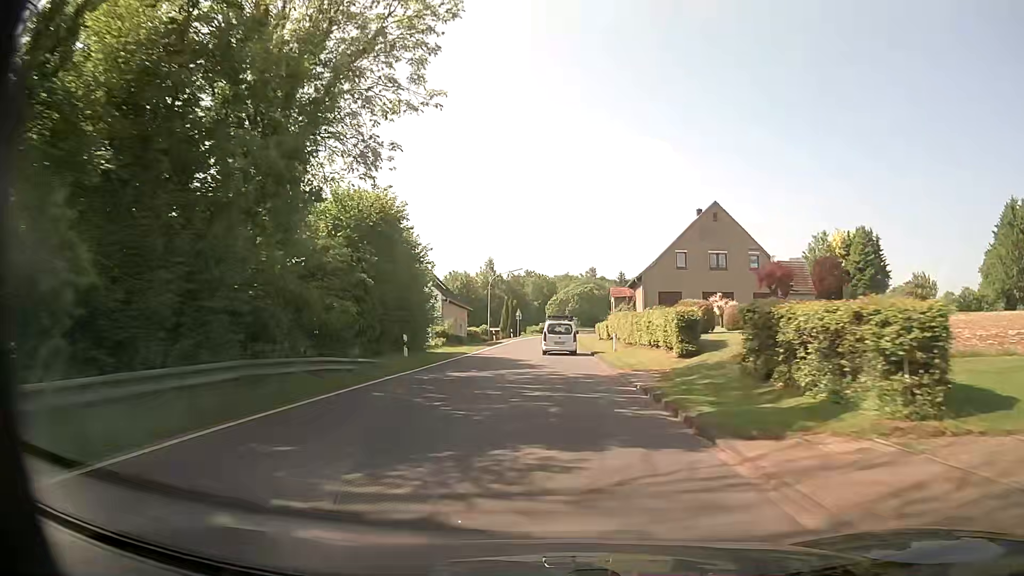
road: tertiary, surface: asphalt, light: Day
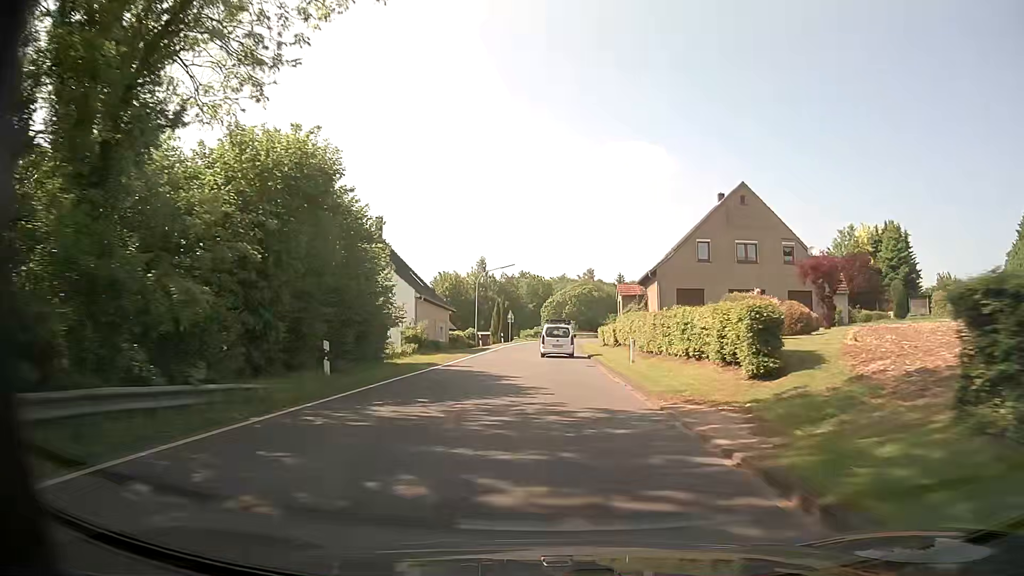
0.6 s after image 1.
(+0.1, +8.6) m; +1°
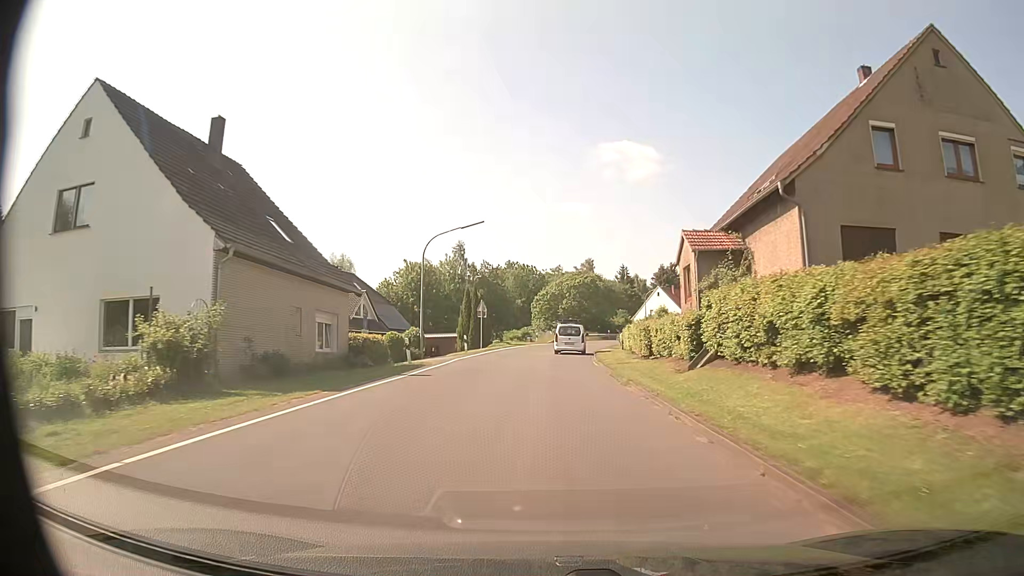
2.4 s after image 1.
(+0.1, +24.9) m; 0°
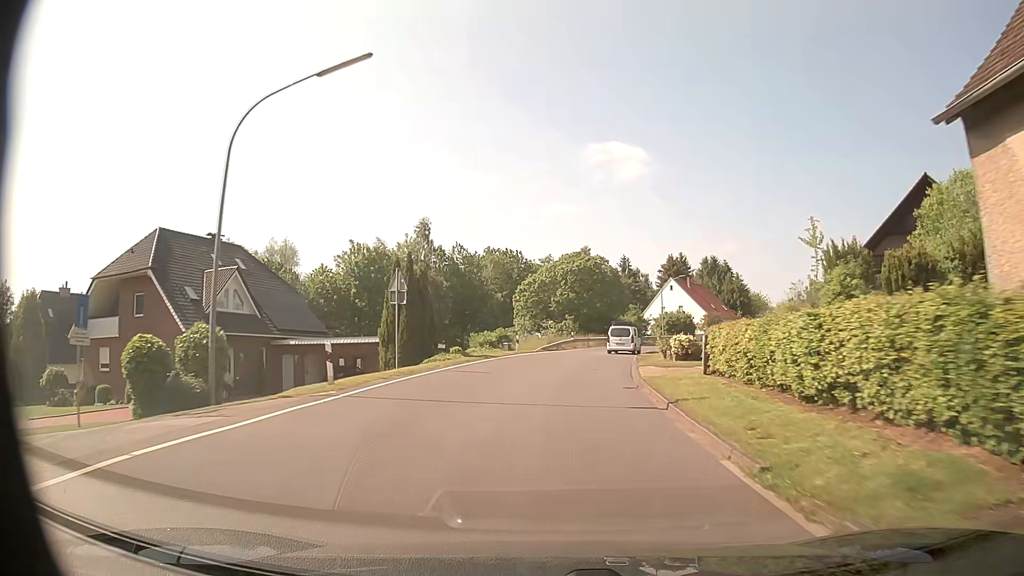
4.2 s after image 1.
(+0.1, +24.2) m; +1°
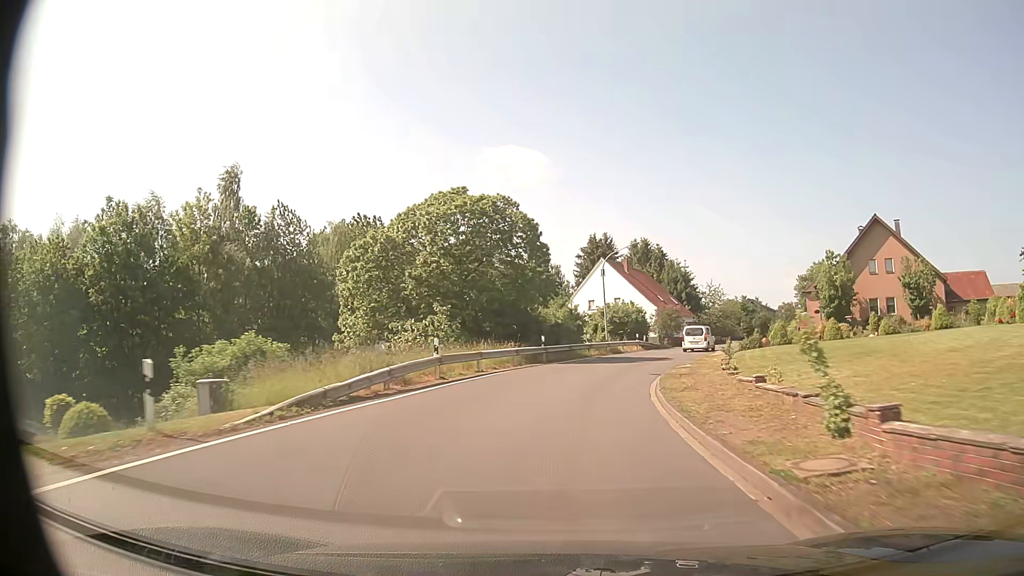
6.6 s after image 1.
(+1.9, +32.4) m; +8°
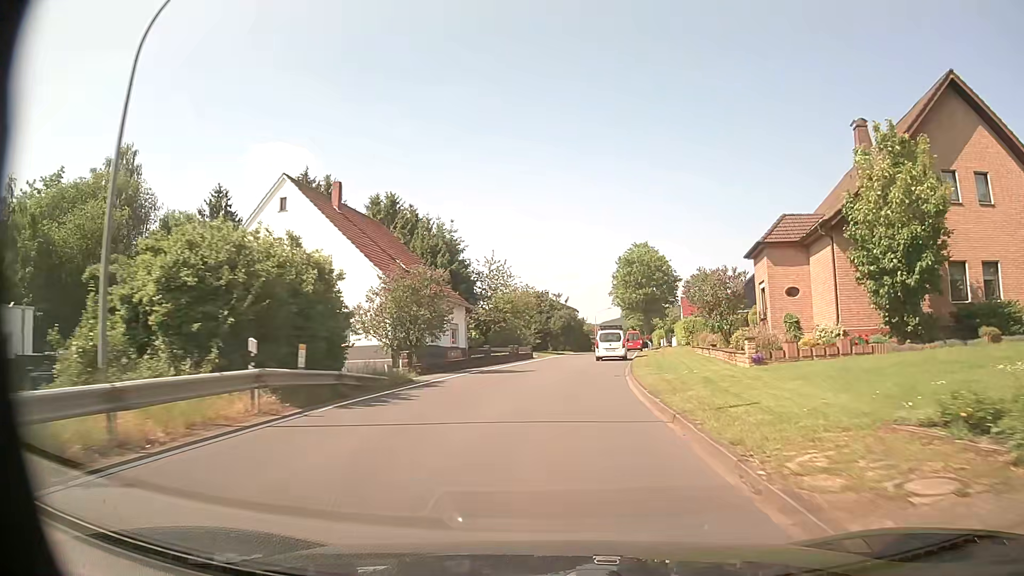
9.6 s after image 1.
(+7.1, +39.9) m; +20°
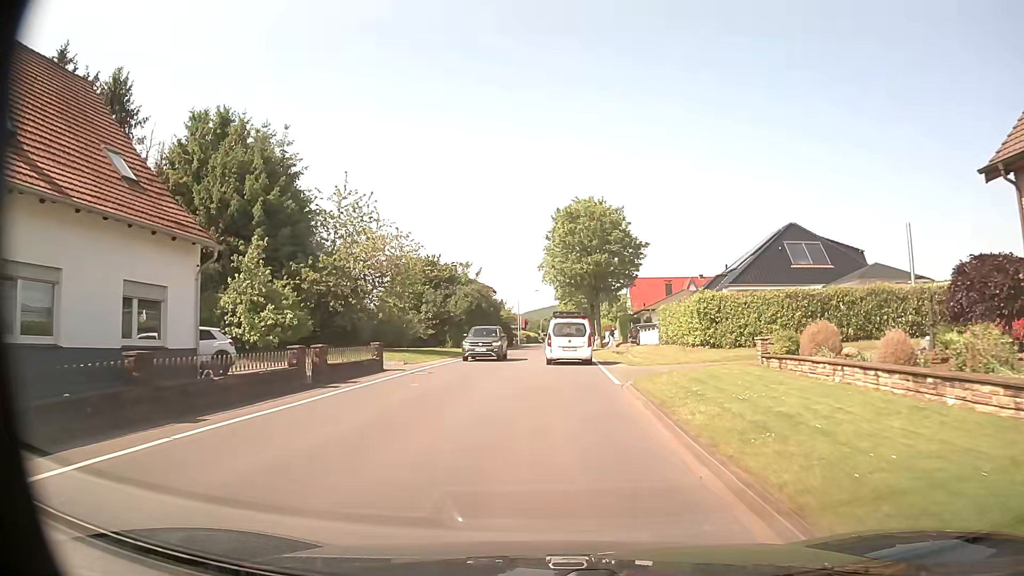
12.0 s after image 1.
(+1.7, +27.1) m; +7°
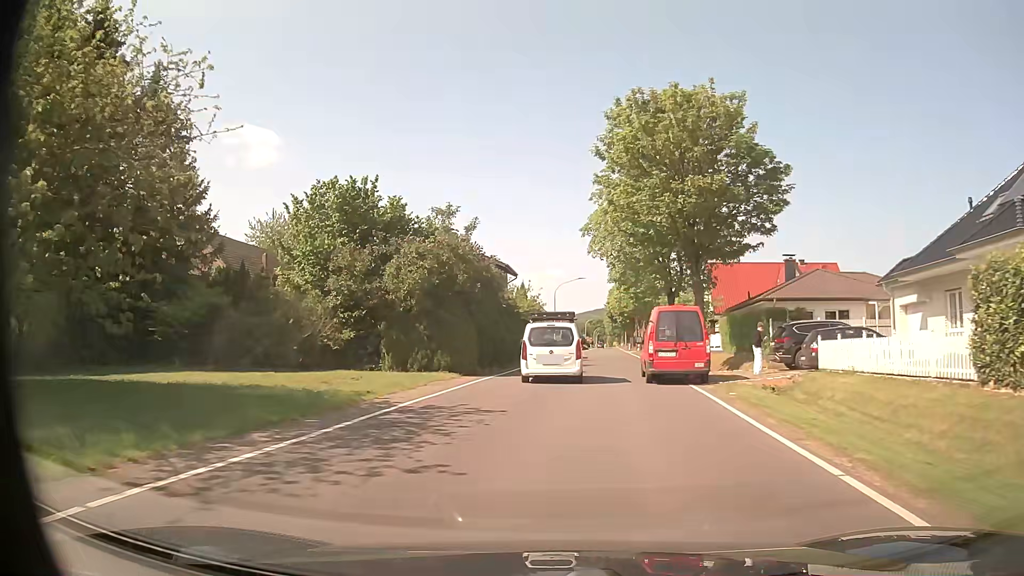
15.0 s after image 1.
(-0.1, +28.0) m; -4°
(0, +10) (0, +20) (+2, +30) (+3, +40) (+5, +50) (+6, +60) (+7, +70) (+8, +79) (+9, +89) (+10, +99) m
